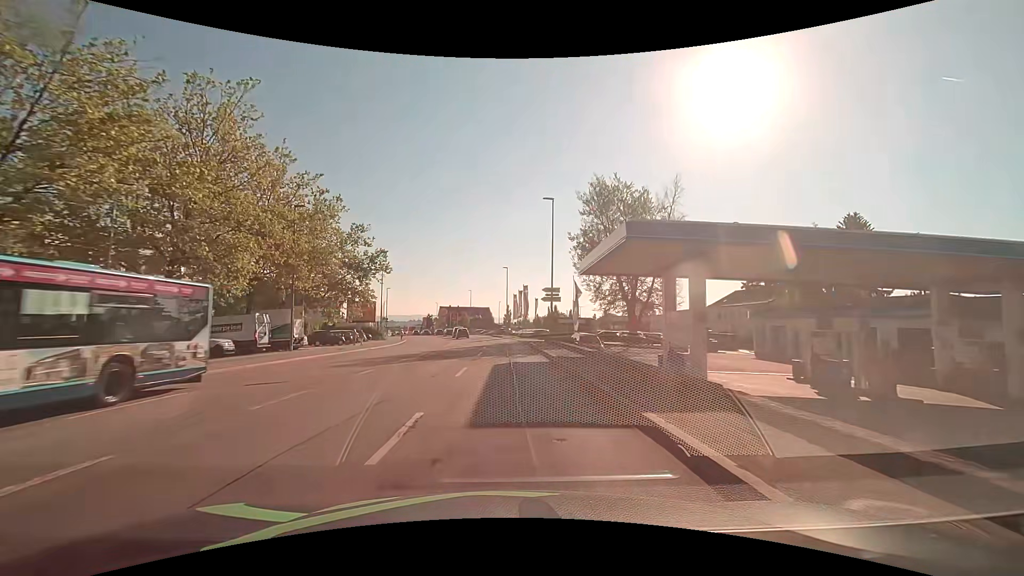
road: tertiary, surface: asphalt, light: Day
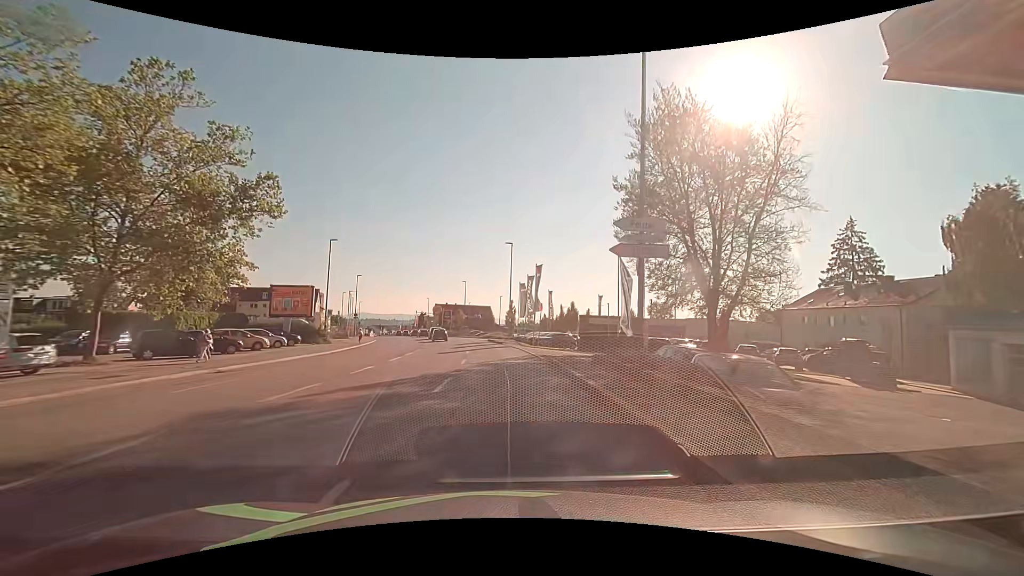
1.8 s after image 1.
(+0.1, +22.8) m; -1°
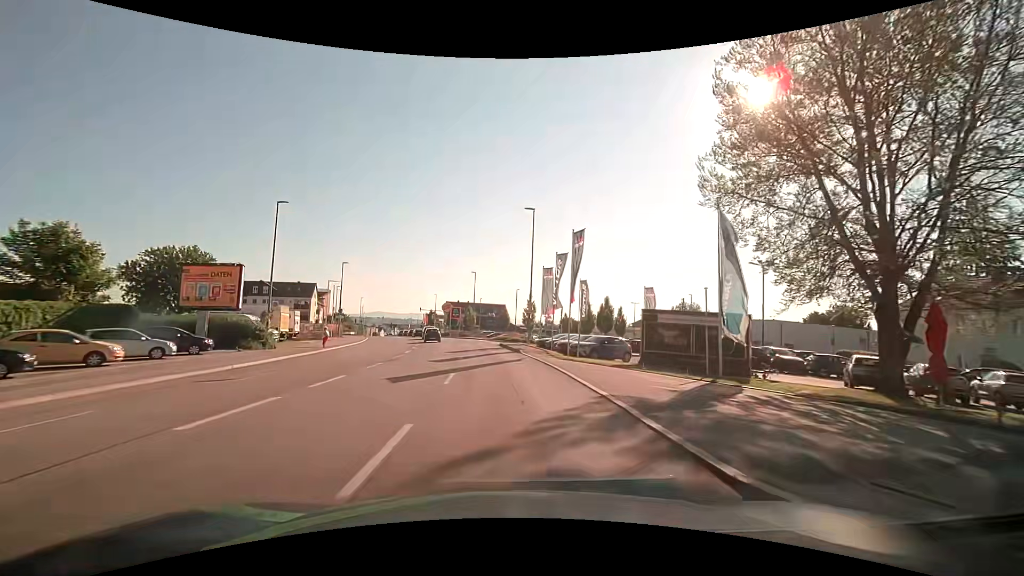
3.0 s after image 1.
(-0.1, +15.2) m; -1°
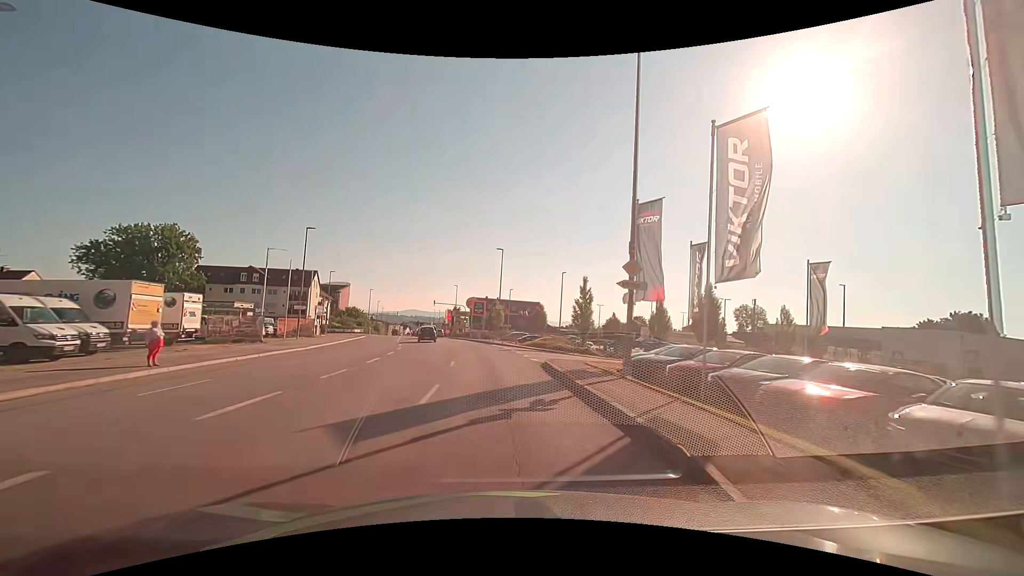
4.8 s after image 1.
(-0.8, +22.8) m; -4°
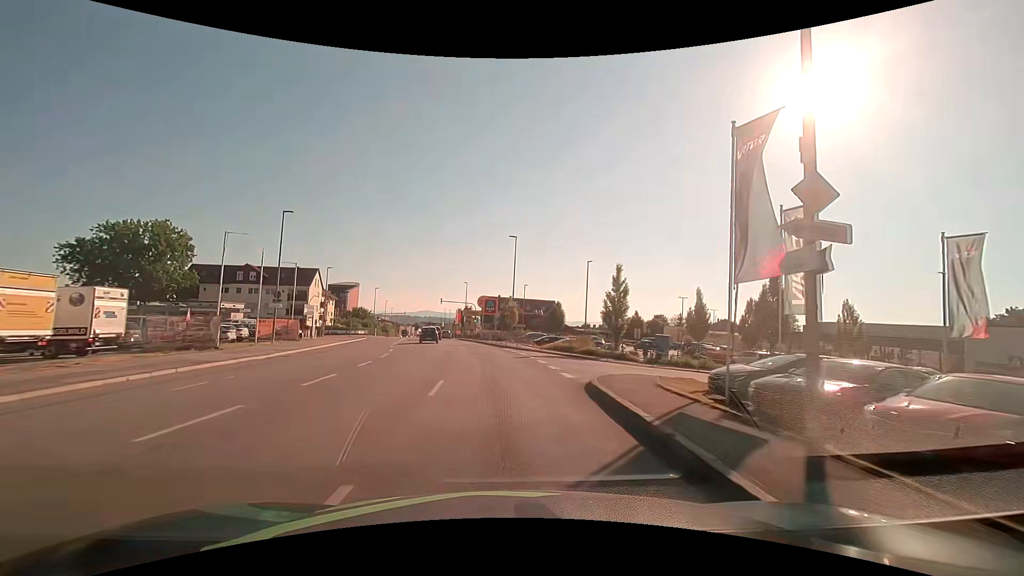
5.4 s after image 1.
(-0.1, +7.6) m; -2°
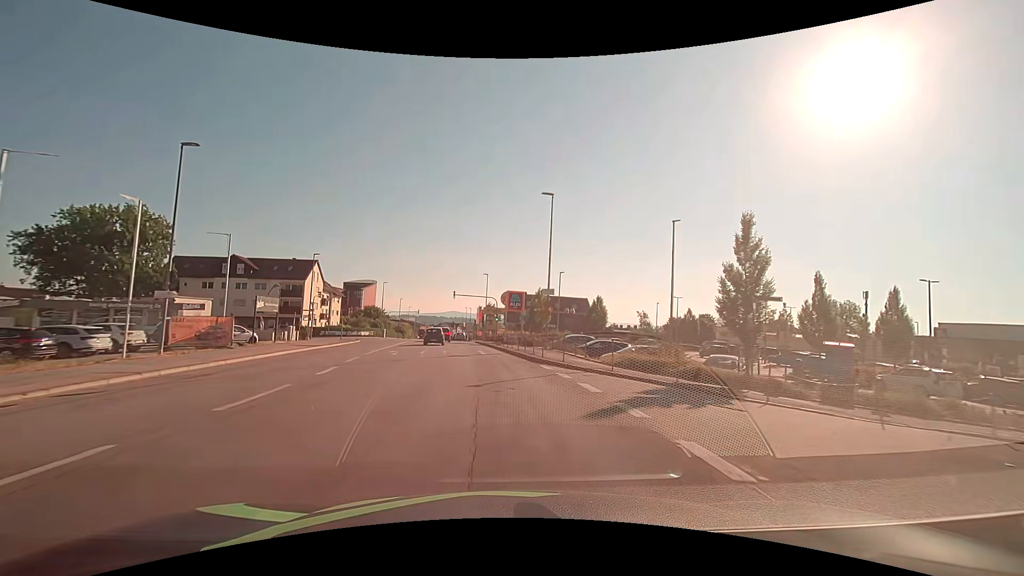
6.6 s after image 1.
(-0.4, +15.3) m; -3°
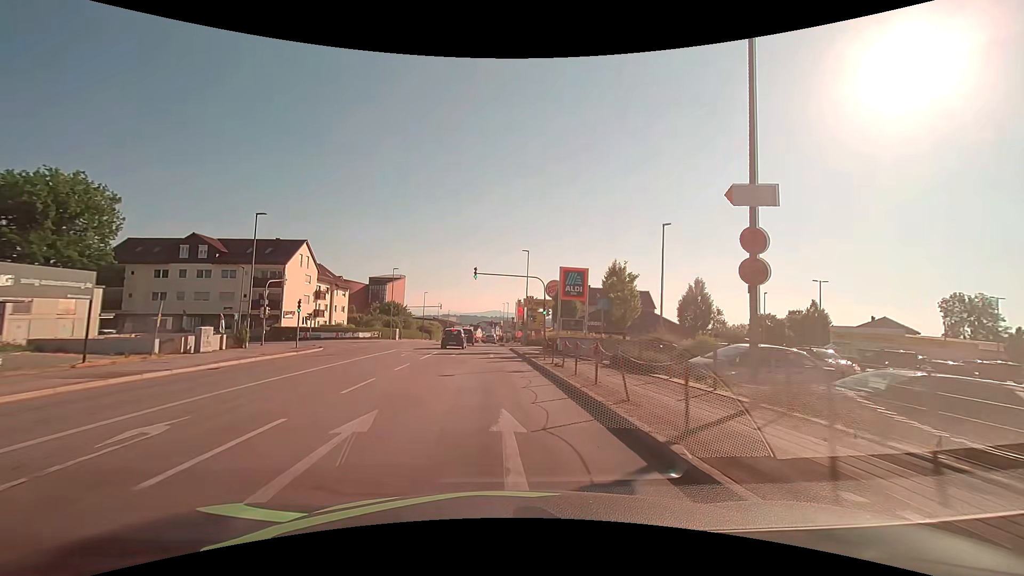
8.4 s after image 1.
(-1.0, +22.9) m; -5°
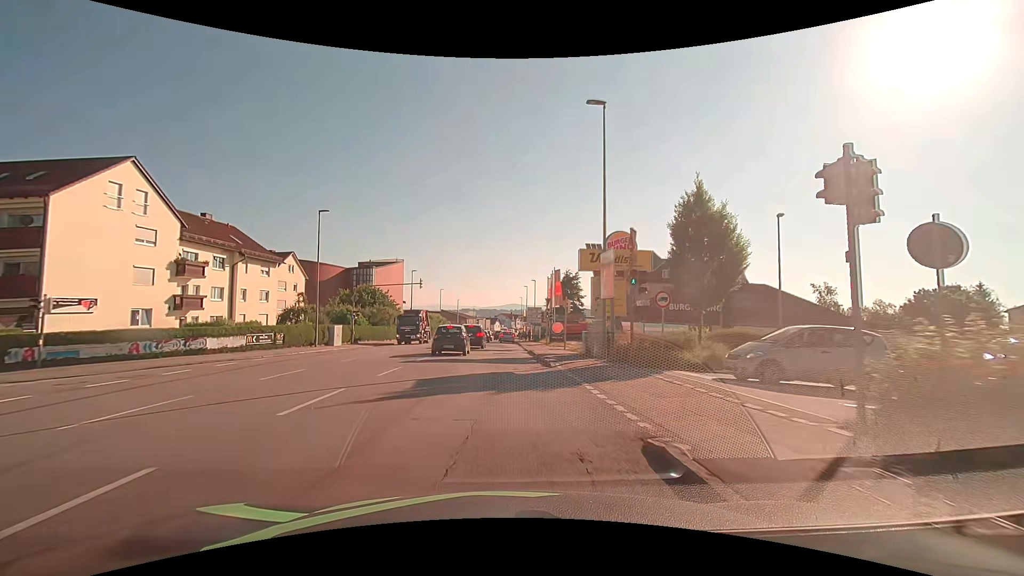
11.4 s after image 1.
(-1.0, +34.6) m; -2°
(0, +10) (0, +20) (0, +30) (0, +40) (0, +50) (0, +60) (0, +70) (0, +80) (0, +90) (0, +100) m
